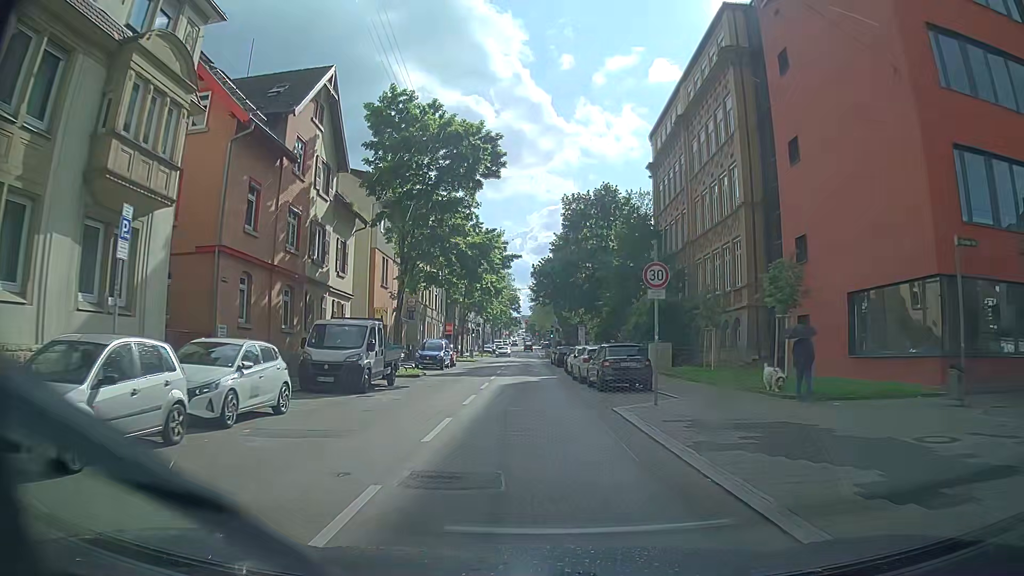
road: secondary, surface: asphalt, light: Day
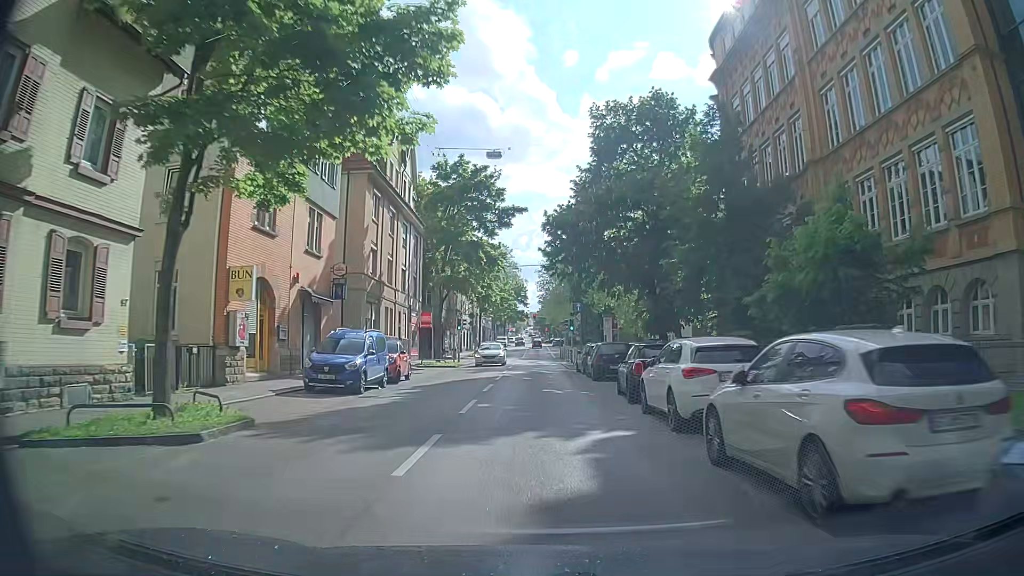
(+0.2, +21.0) m; 0°
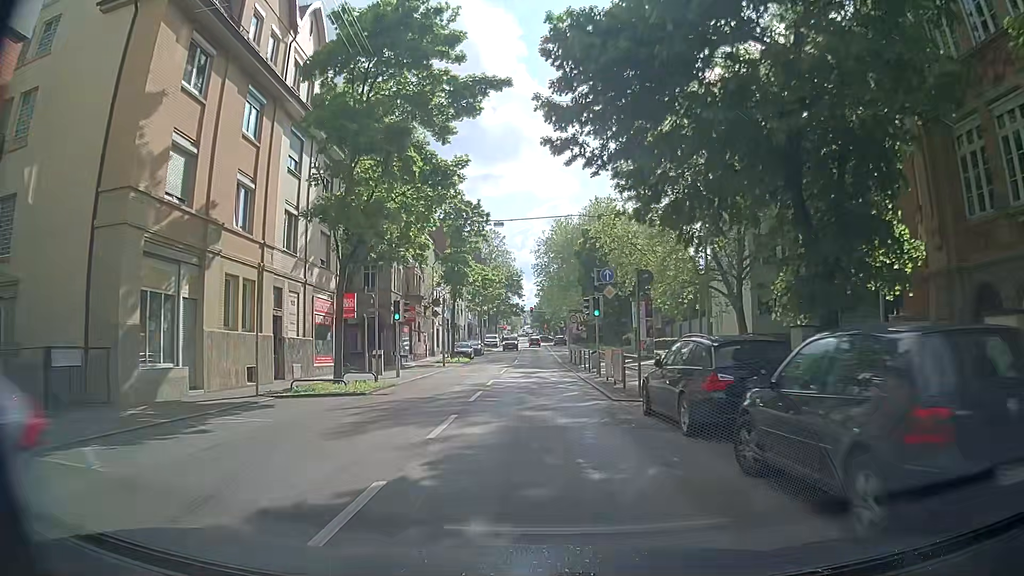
(+0.4, +21.4) m; 0°
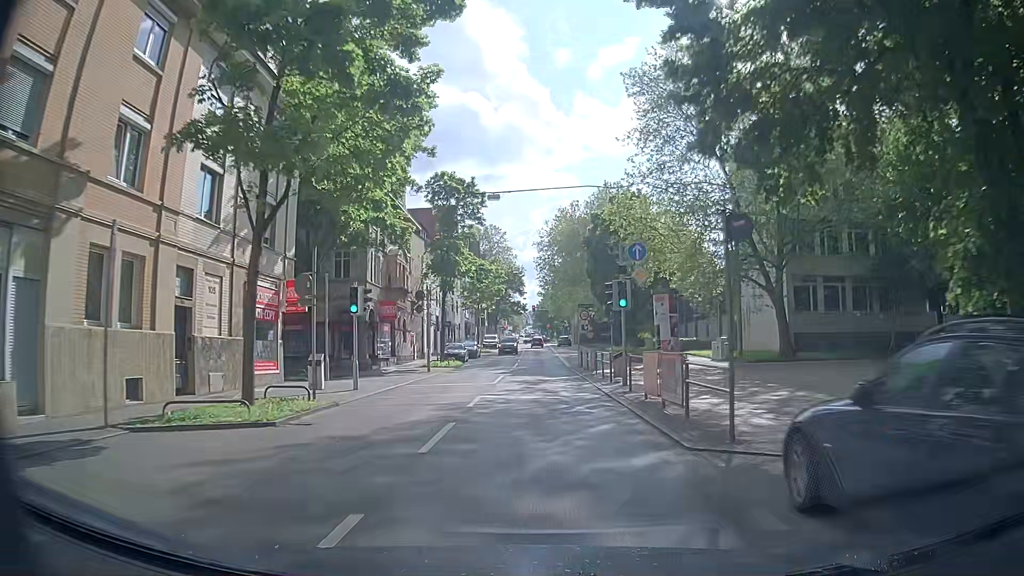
(+0.1, +7.2) m; 0°
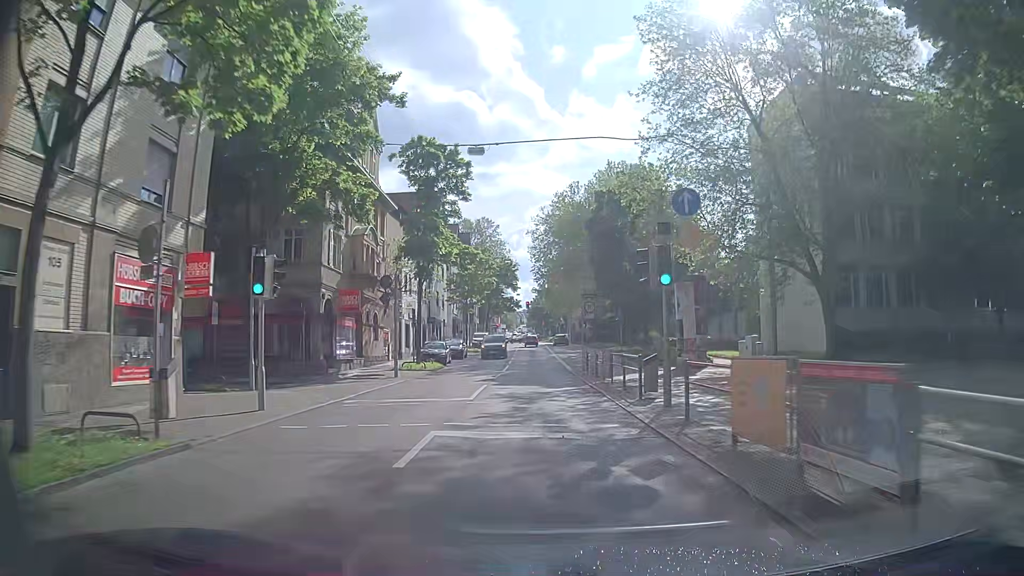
(0.0, +7.2) m; +1°
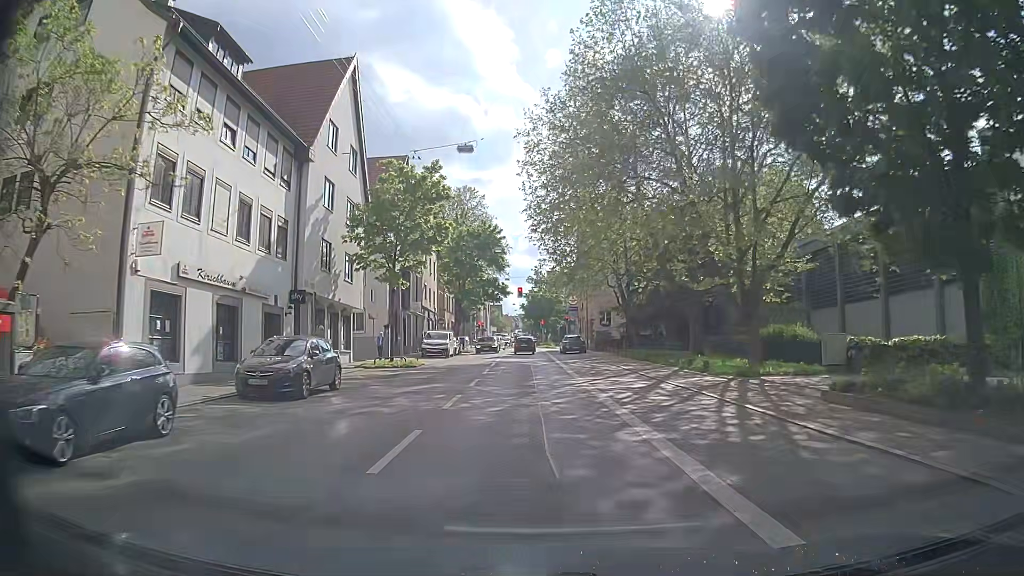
(+0.1, +33.6) m; 0°
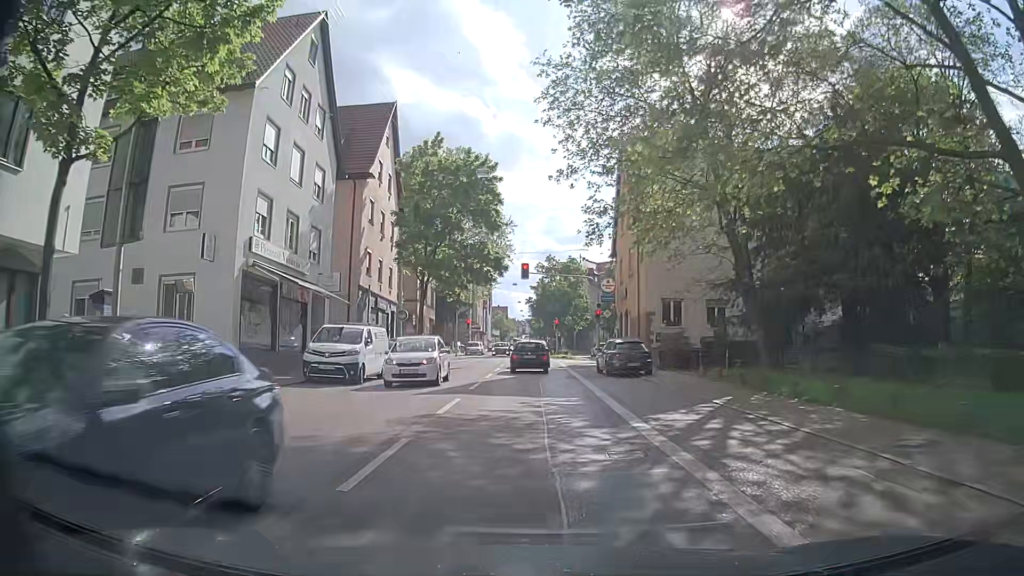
(-0.1, +25.0) m; -1°
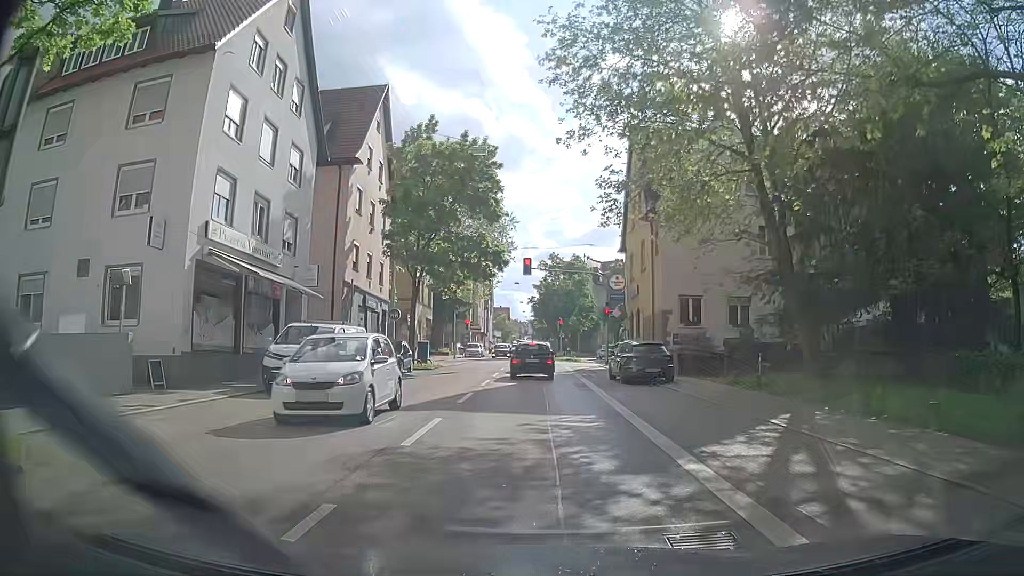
(+0.1, +3.5) m; +1°
